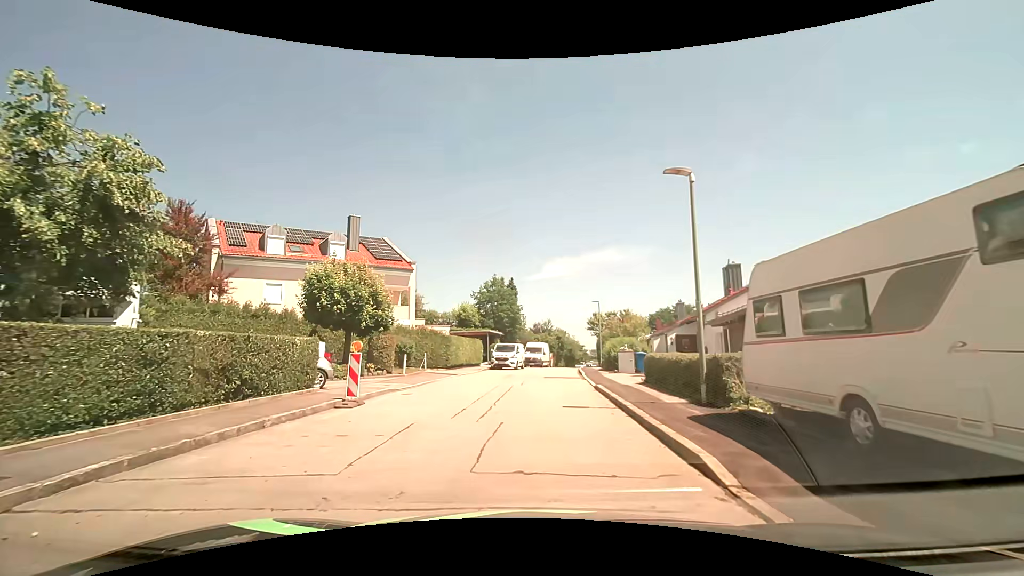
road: residential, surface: asphalt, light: Day
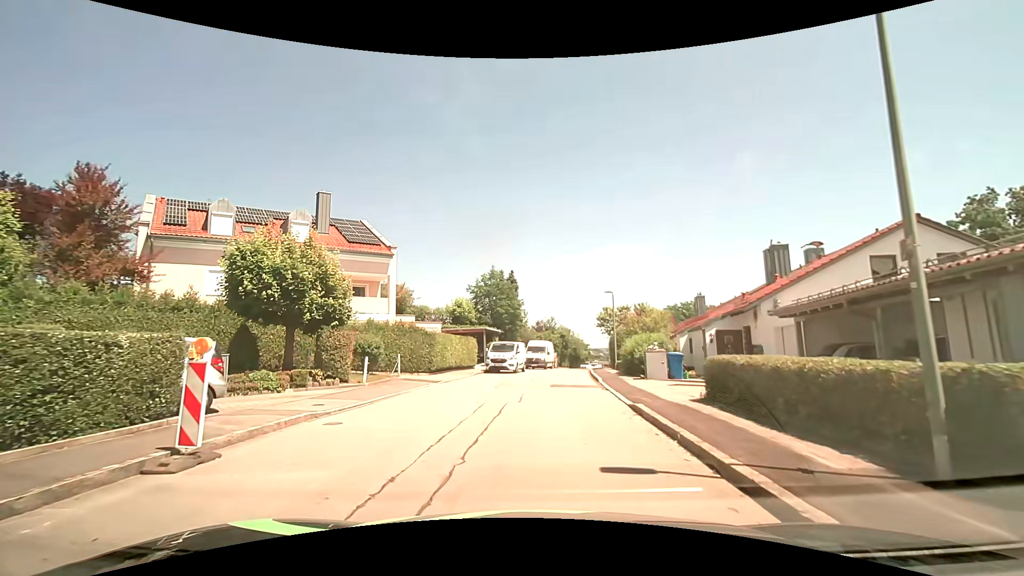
(0.0, +5.9) m; -2°
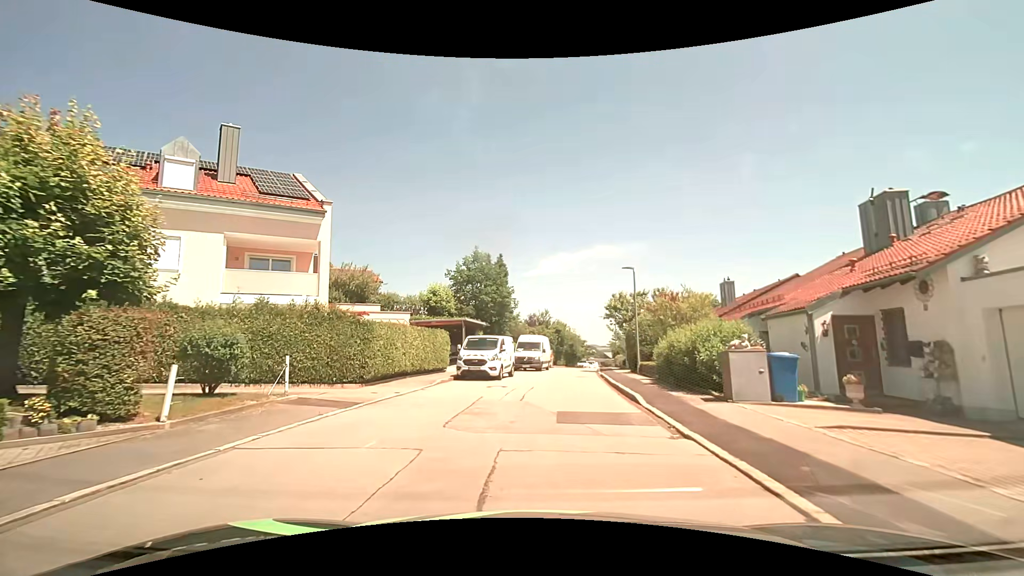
(+0.4, +9.3) m; +2°
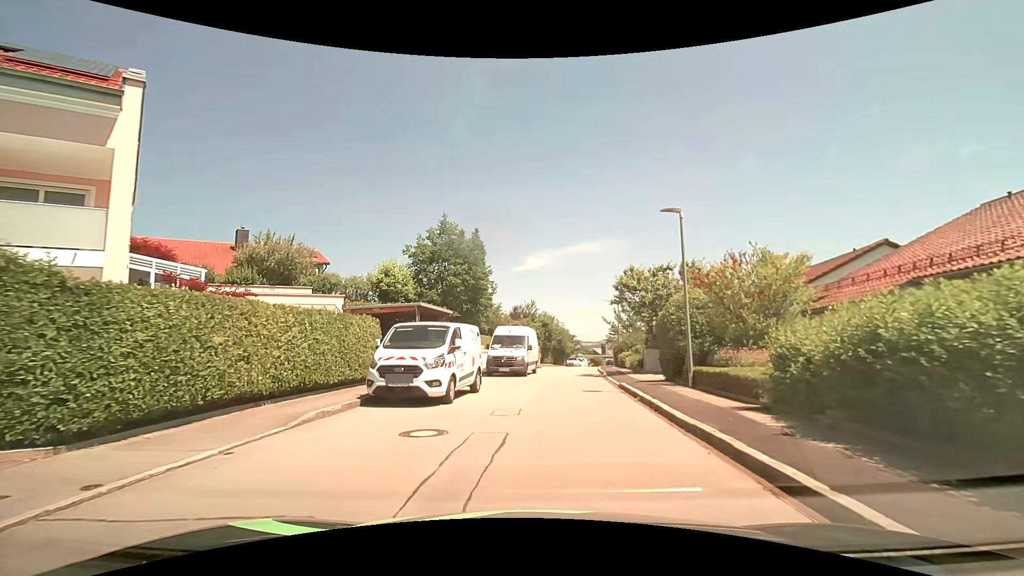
(+0.2, +10.1) m; +3°
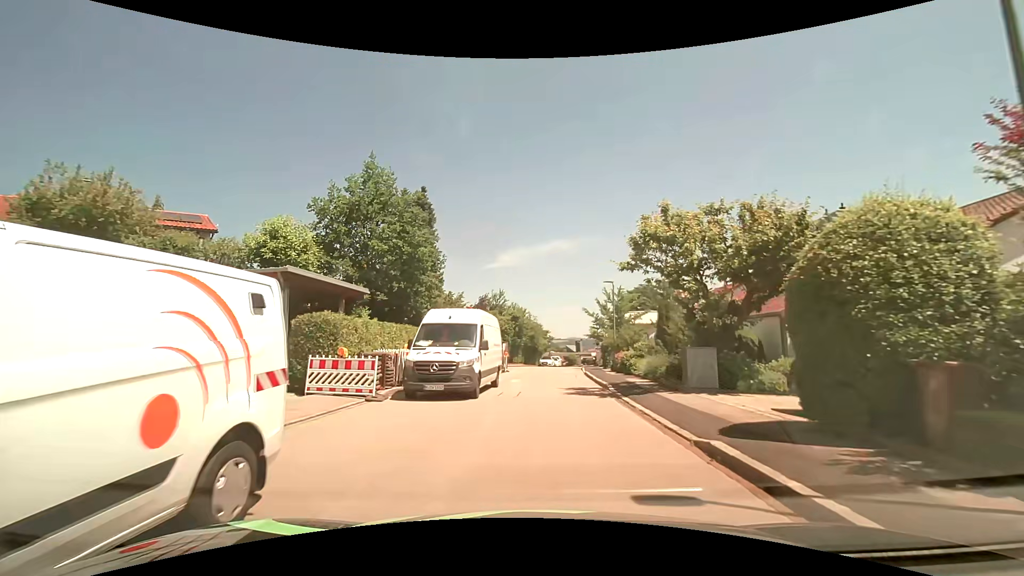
(+0.2, +11.1) m; +3°
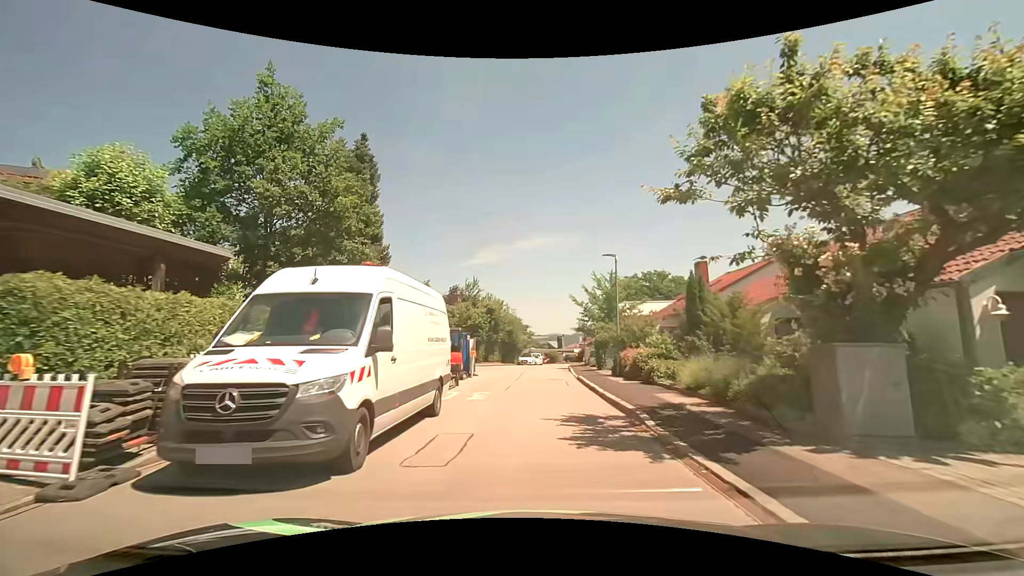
(+0.2, +7.8) m; +2°
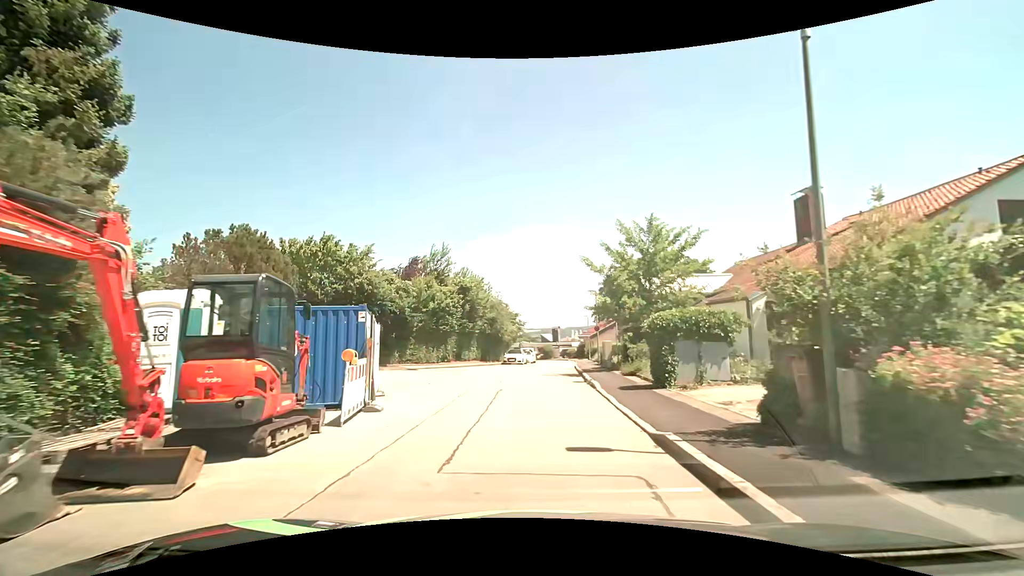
(+0.2, +15.7) m; +2°
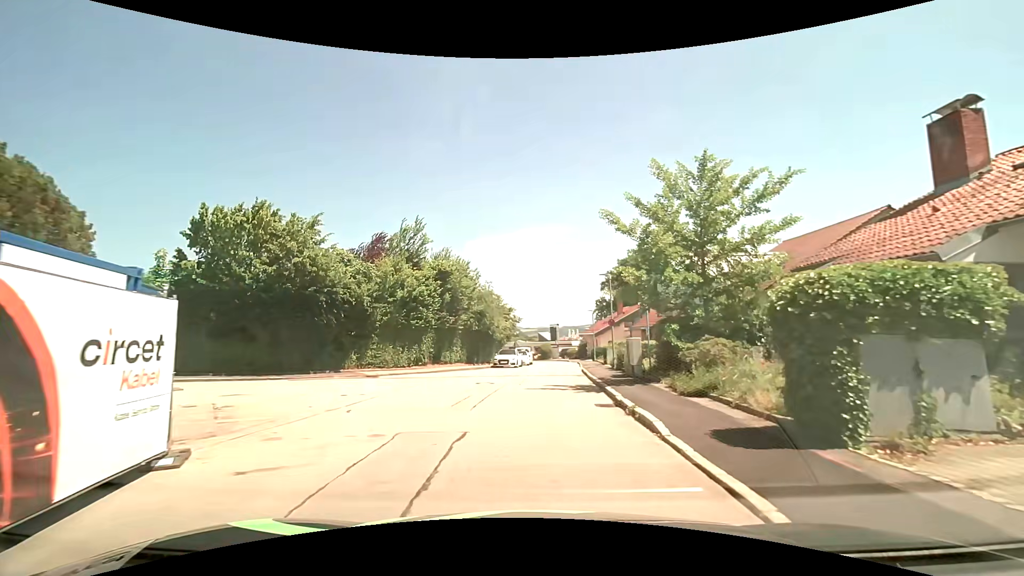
(0.0, +7.9) m; 0°
(0, +10) (0, +20) (+1, +30) (+2, +40) (+3, +50) (+3, +60) (+2, +70) (-2, +79) (-7, +87) (-14, +95) m
